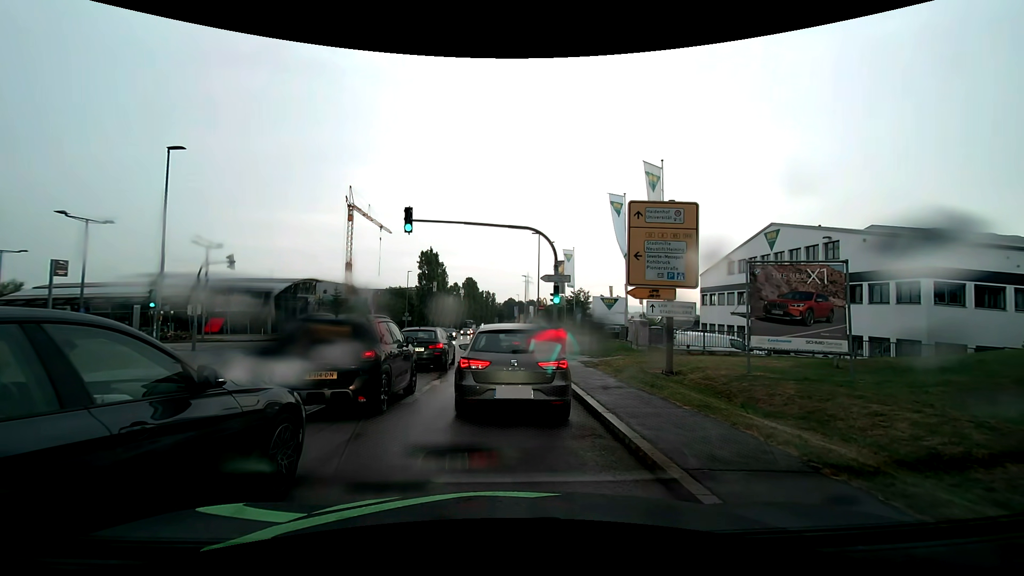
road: secondary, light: Day
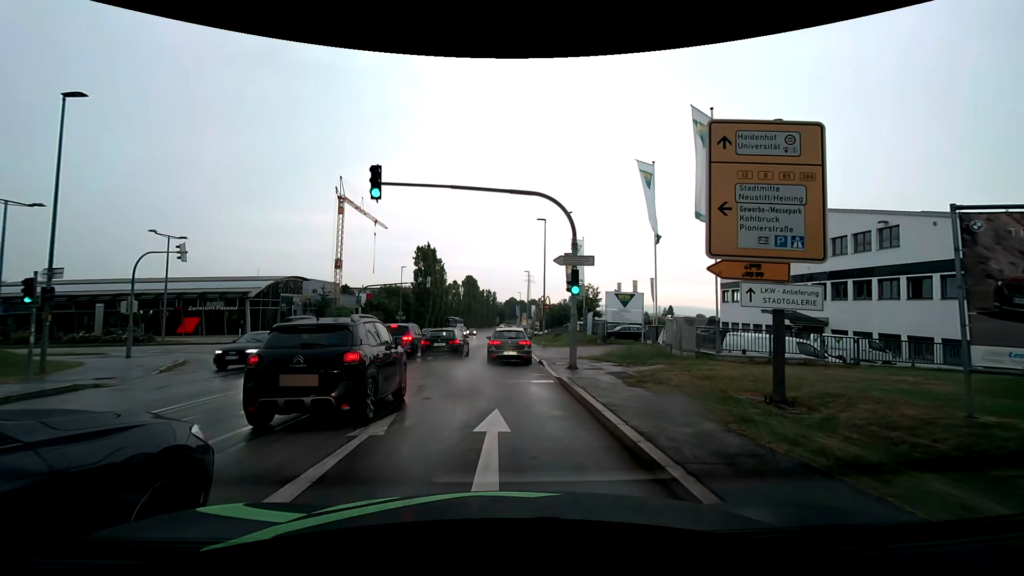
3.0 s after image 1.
(-0.2, +6.1) m; -2°
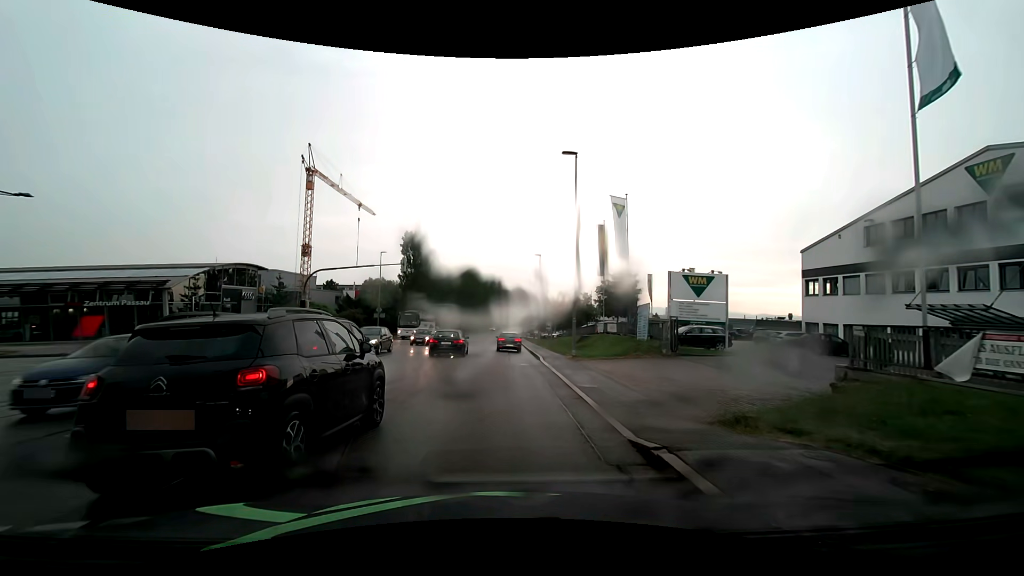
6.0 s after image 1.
(-0.1, +16.0) m; -1°
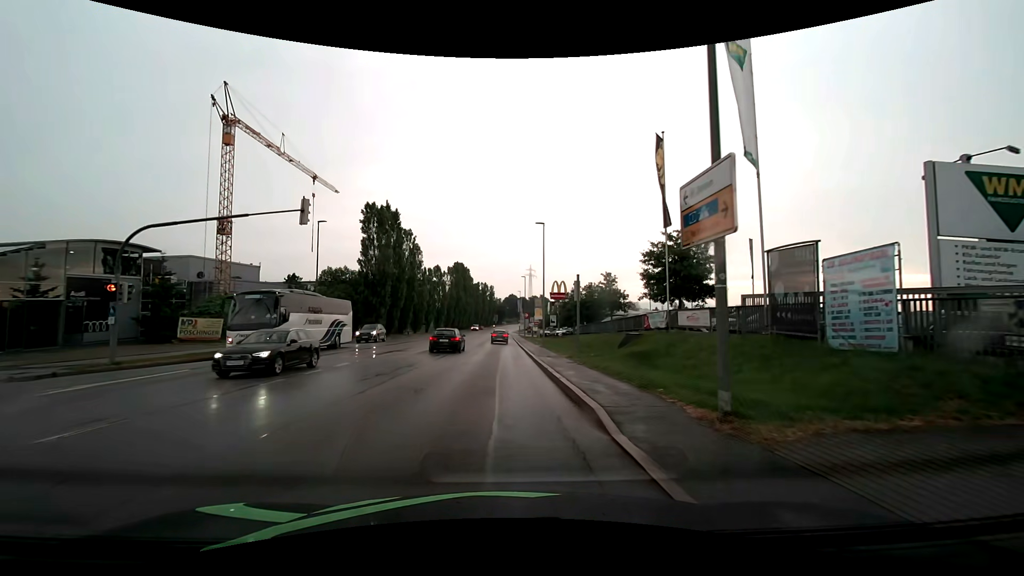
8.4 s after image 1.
(+0.4, +17.9) m; +1°
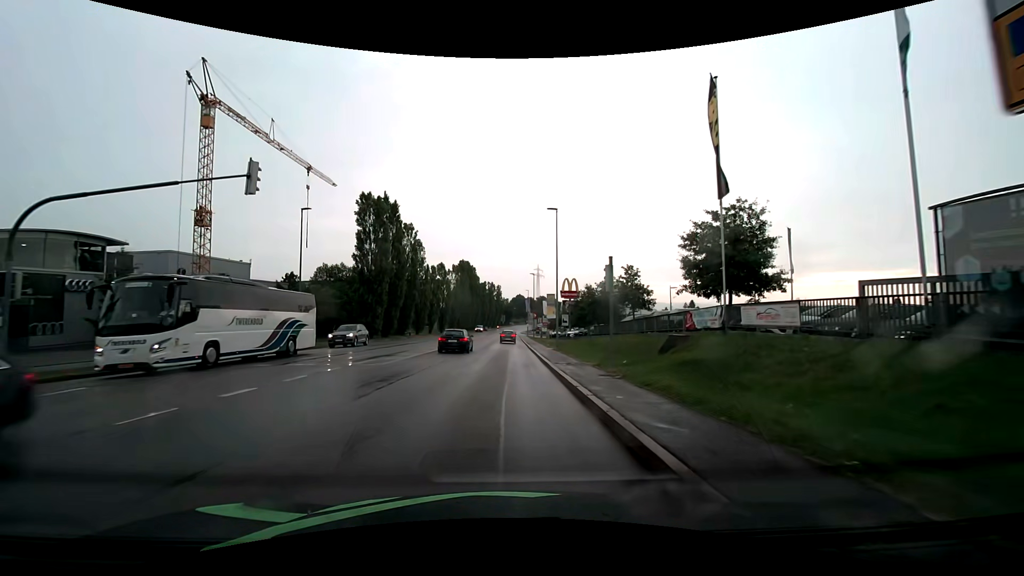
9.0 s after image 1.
(0.0, +5.2) m; 0°
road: tertiary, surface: asphalt
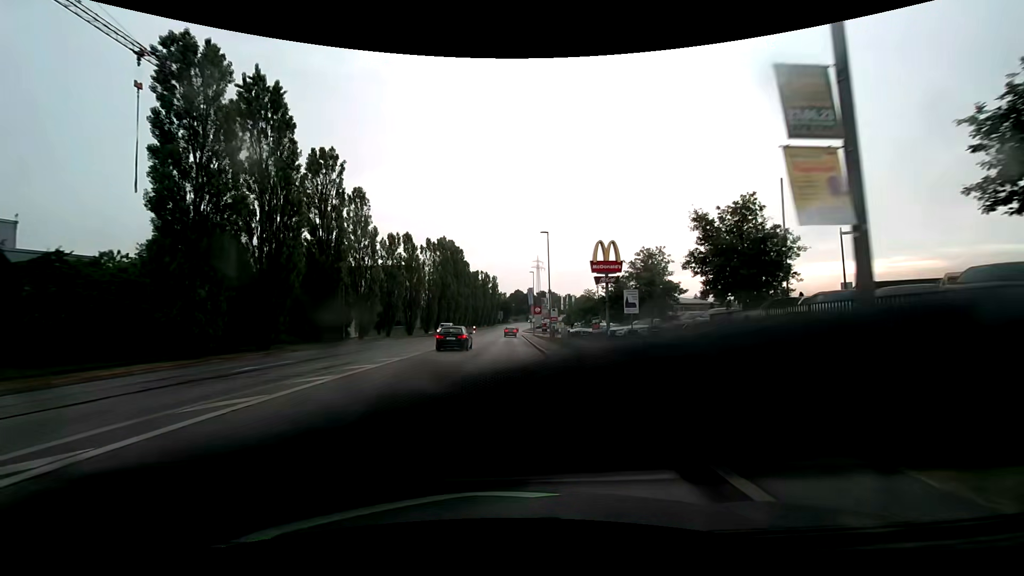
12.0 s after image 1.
(-0.2, +31.7) m; 0°
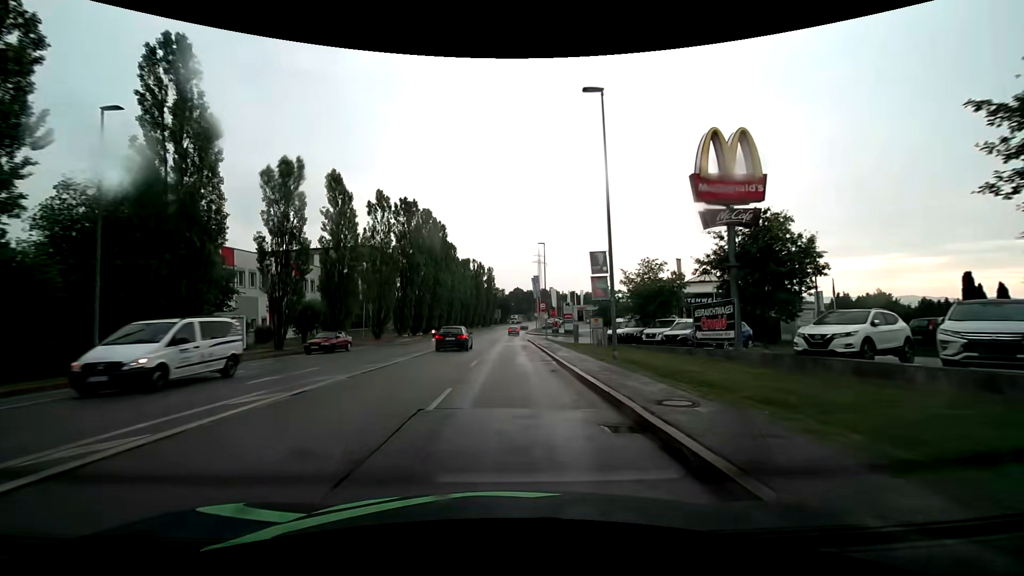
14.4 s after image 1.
(+0.1, +28.1) m; +1°
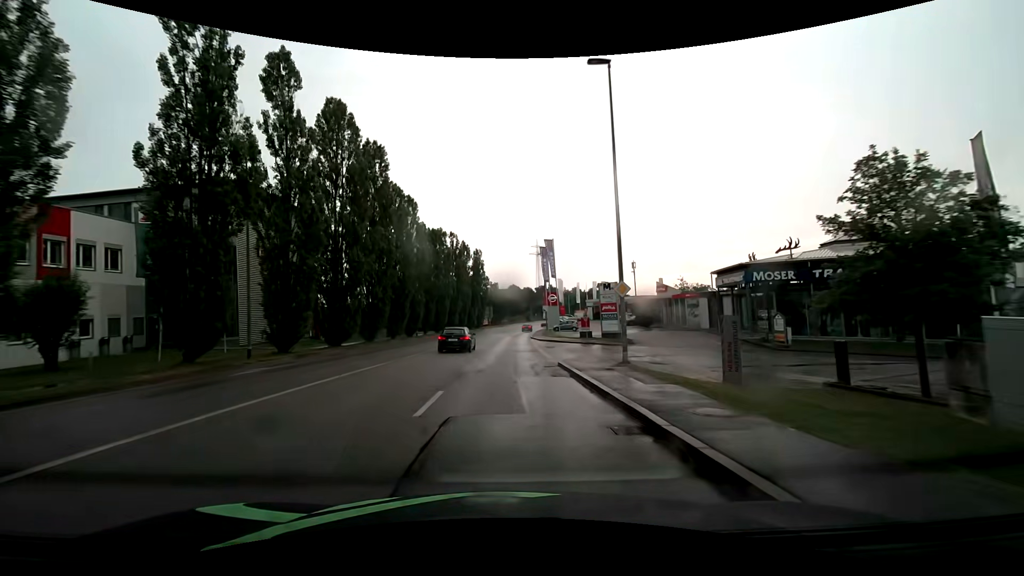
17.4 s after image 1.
(-0.1, +37.2) m; 0°
(0, +10) (0, +20) (0, +30) (0, +40) (+1, +50) (+1, +60) (+1, +70) (+2, +80) (+3, +90) (+4, +100) m
